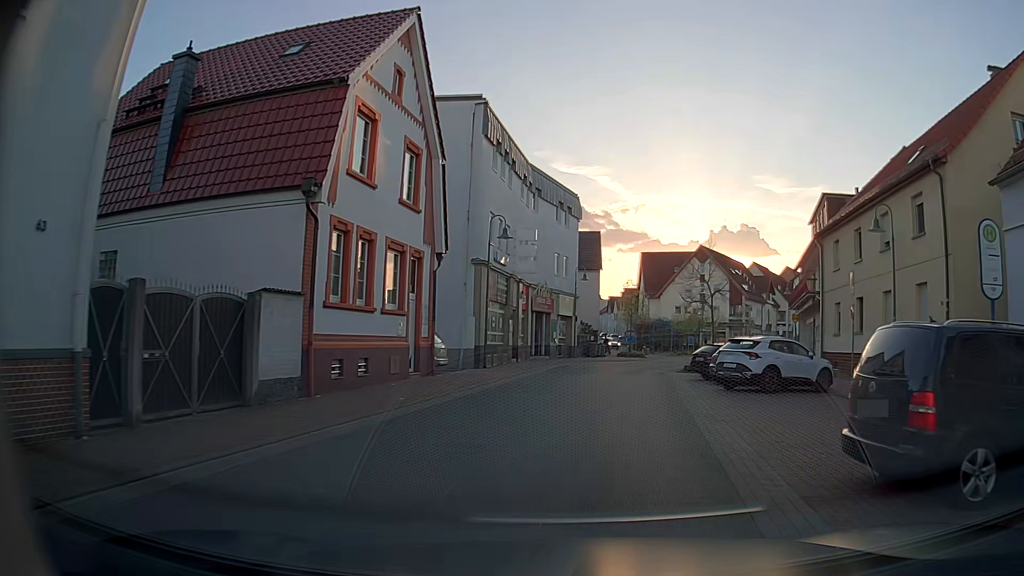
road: unclassified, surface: paving_stones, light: Day
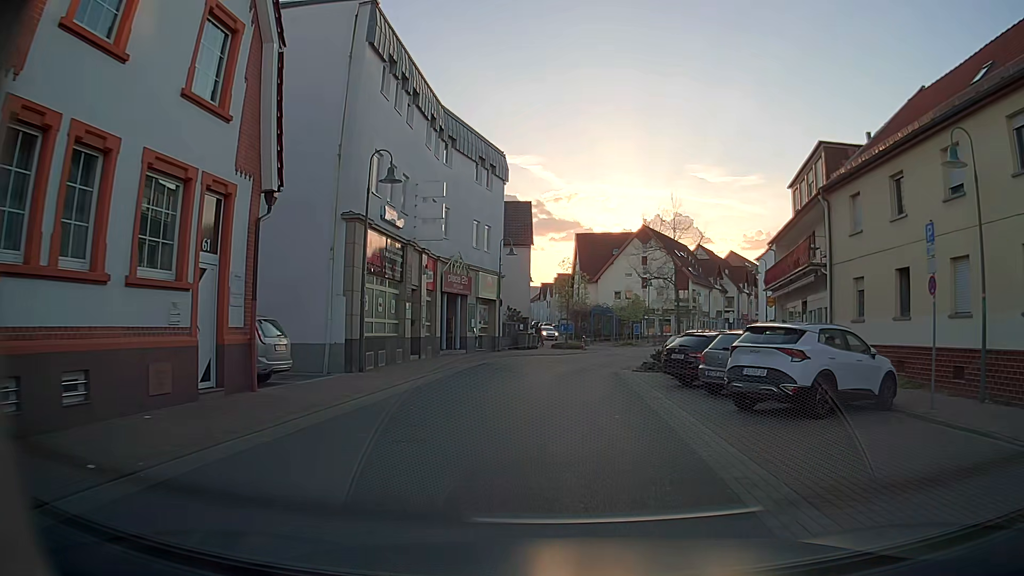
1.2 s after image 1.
(+0.5, +8.6) m; +6°
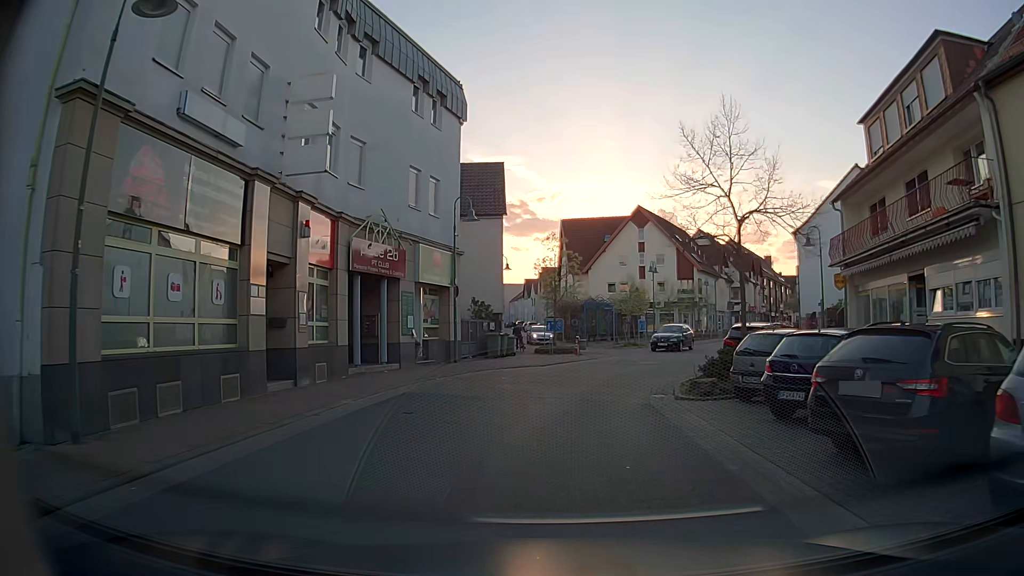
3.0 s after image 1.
(+0.1, +11.4) m; 0°
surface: asphalt
